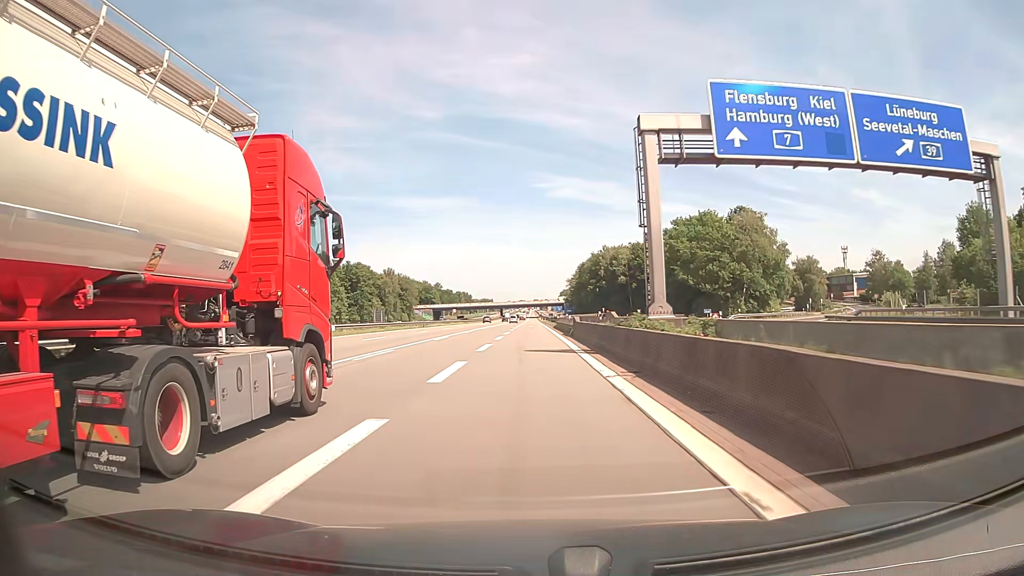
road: motorway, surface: asphalt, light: Day
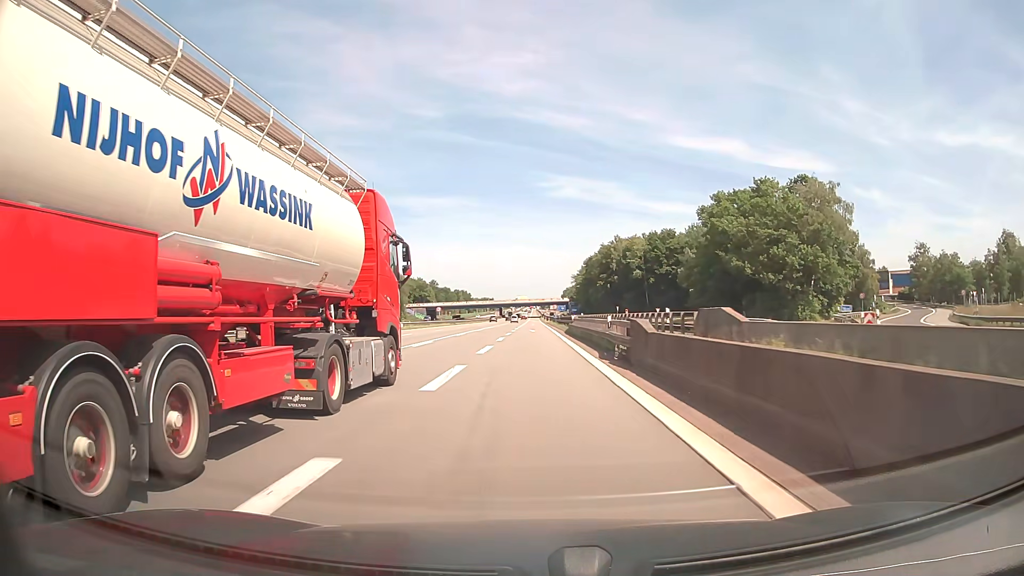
(-0.1, +25.2) m; 0°
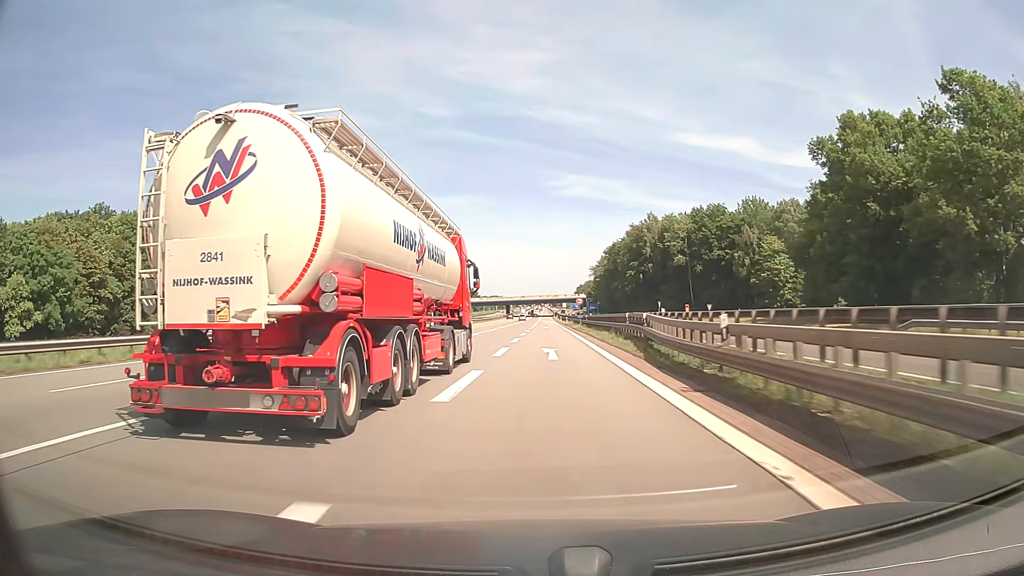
(-0.3, +37.8) m; -1°
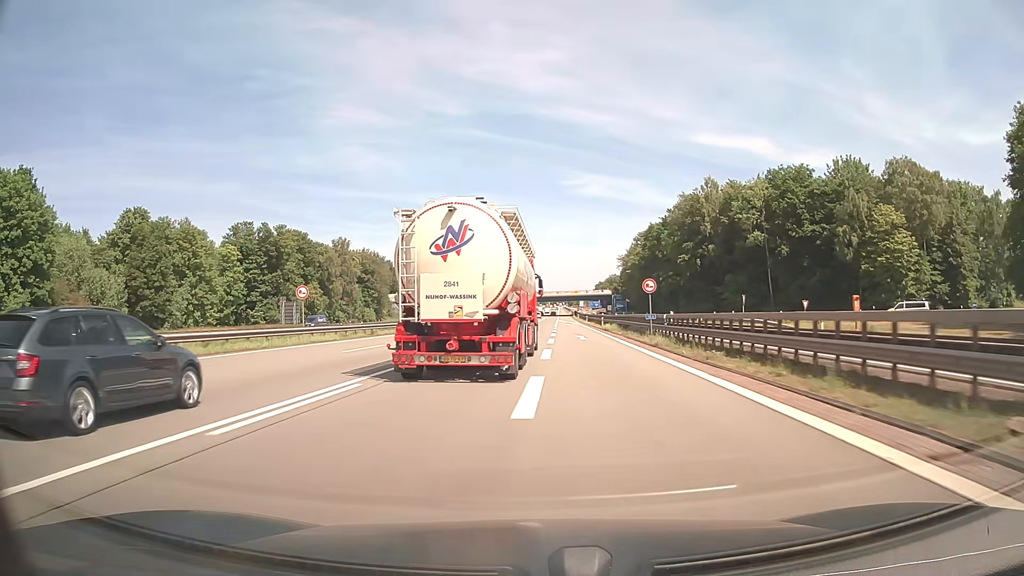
(-0.4, +37.7) m; -1°
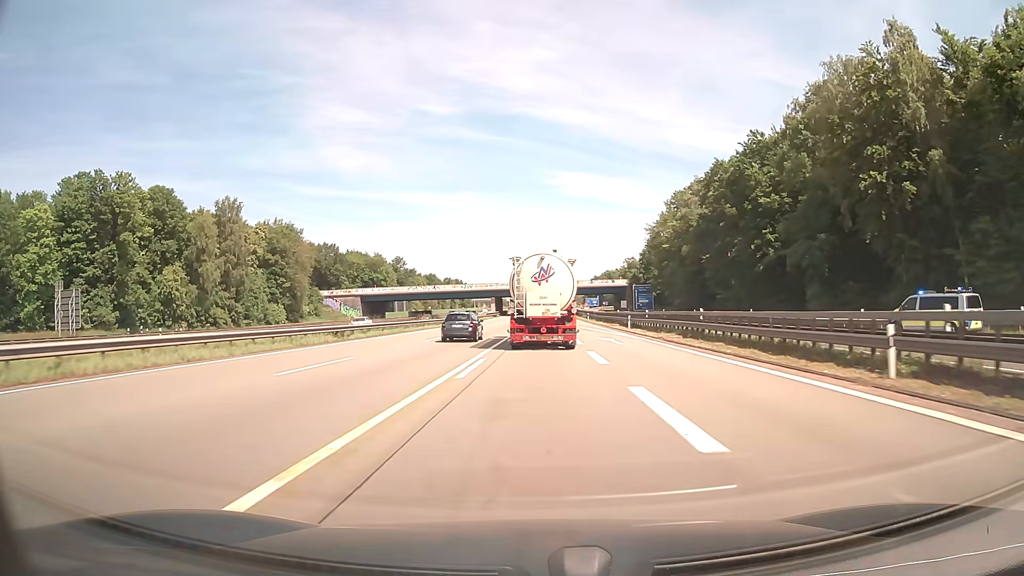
(+0.2, +62.6) m; +1°
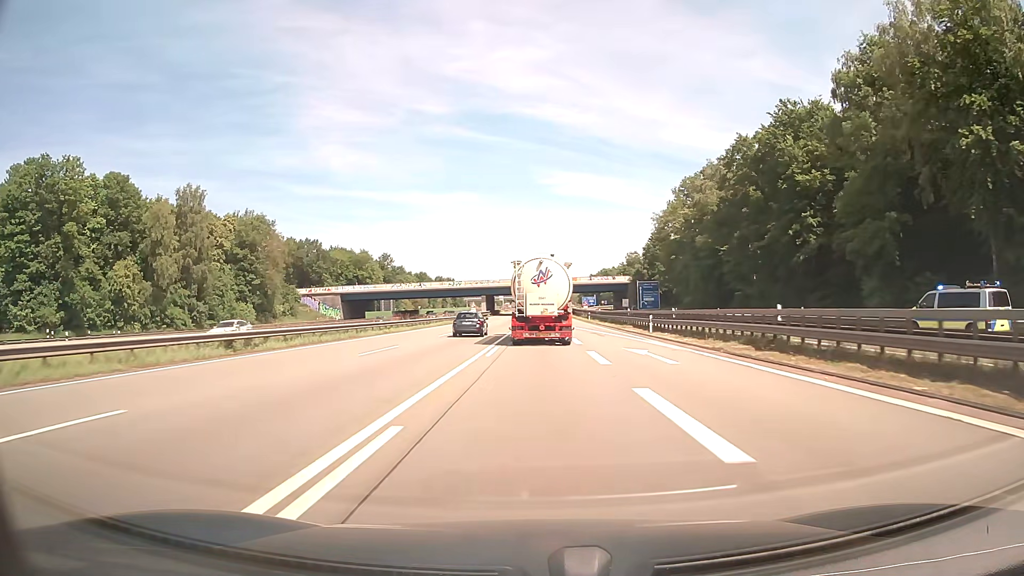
(0.0, +12.5) m; 0°
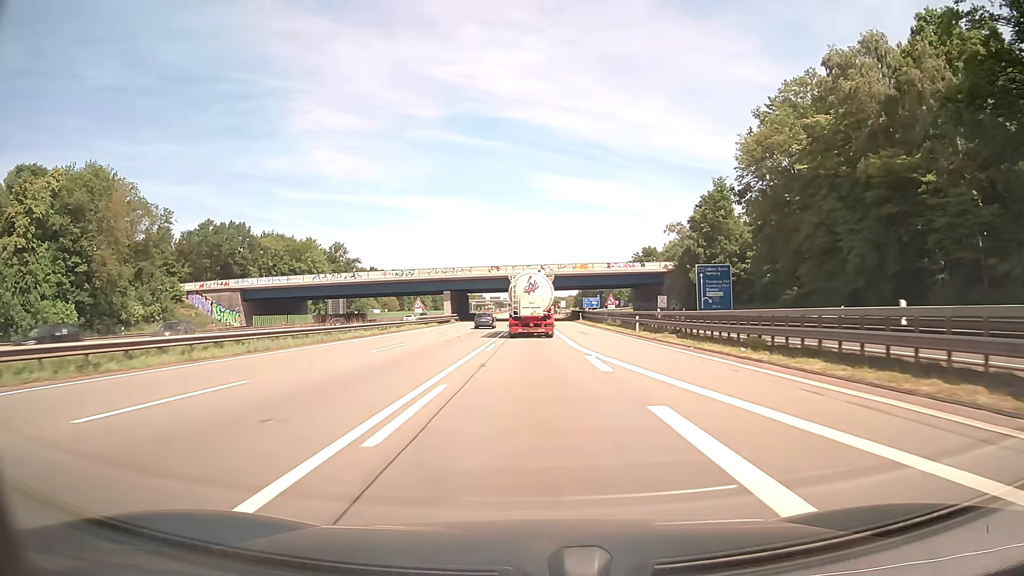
(+0.5, +50.2) m; 0°
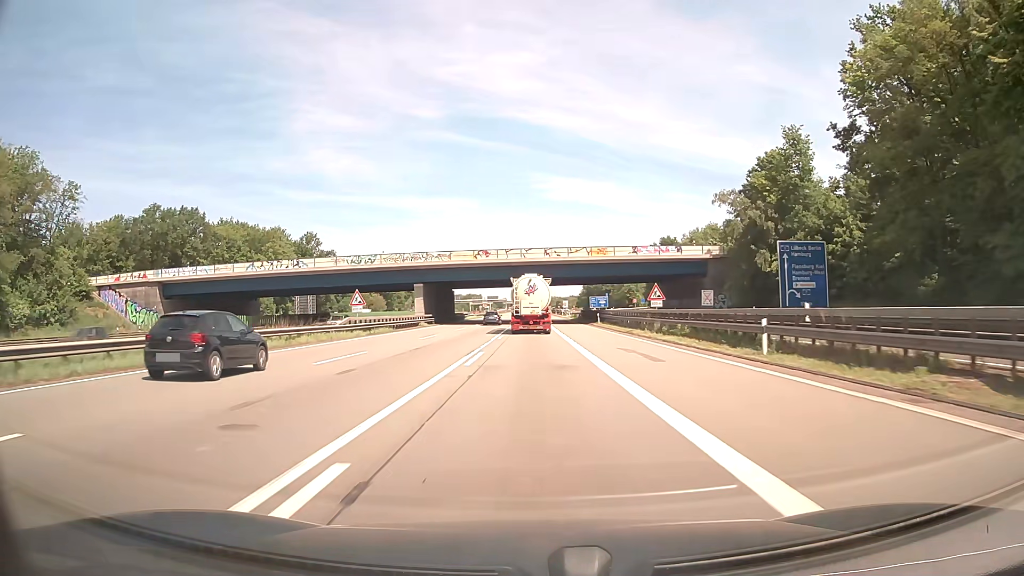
(+0.1, +25.0) m; 0°
(0, +10) (0, +20) (0, +30) (0, +40) (0, +50) (0, +60) (0, +70) (0, +80) (0, +90) (0, +100) m
